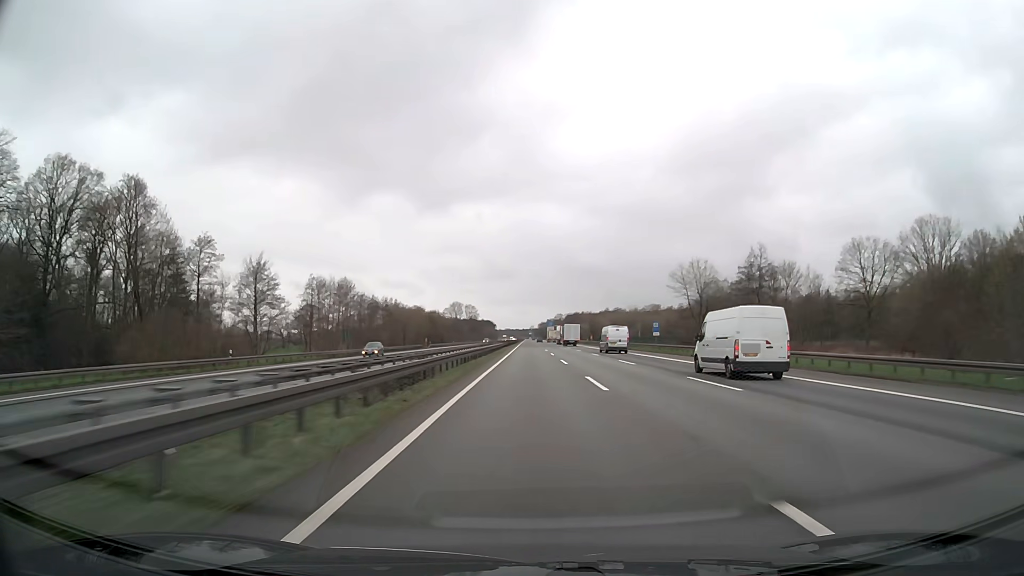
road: motorway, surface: asphalt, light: Day
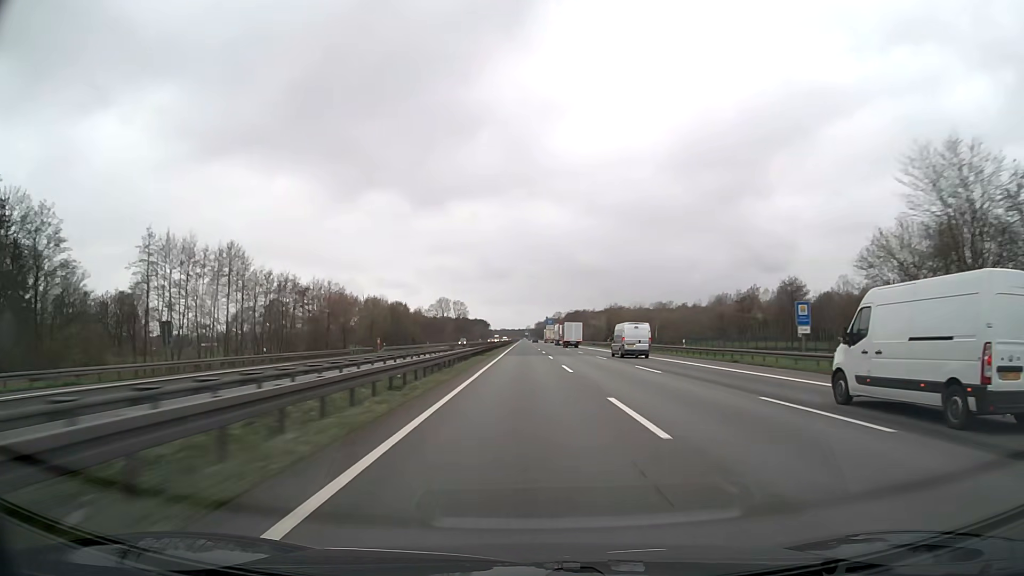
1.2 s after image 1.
(+0.1, +44.4) m; 0°
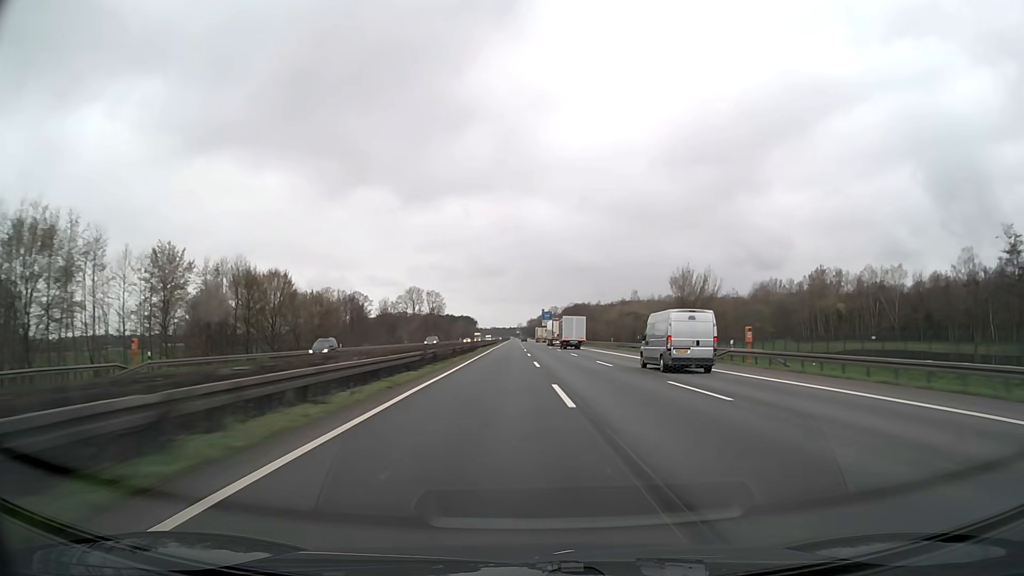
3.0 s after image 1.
(+0.4, +66.7) m; +1°
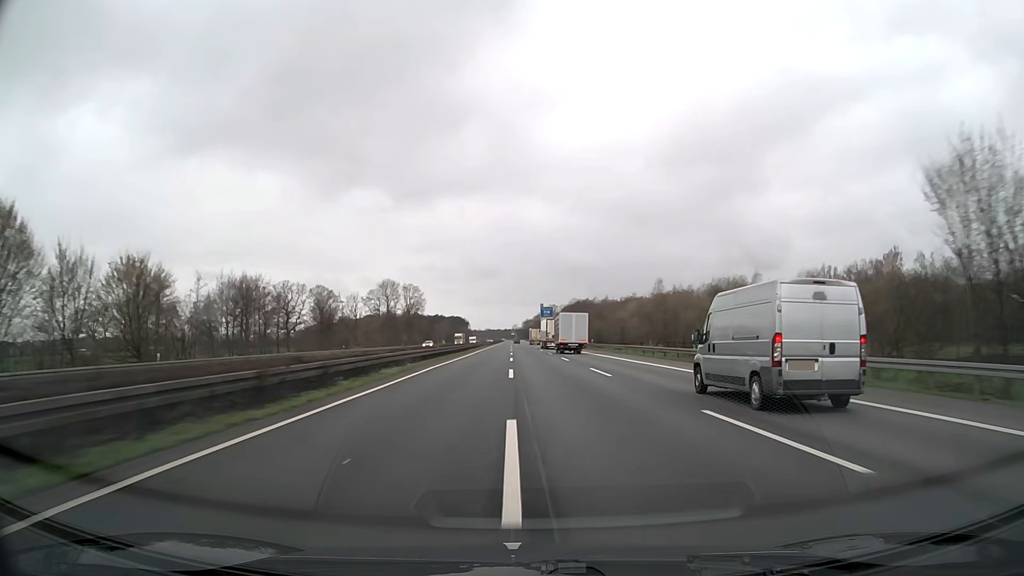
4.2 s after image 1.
(+0.2, +44.5) m; 0°
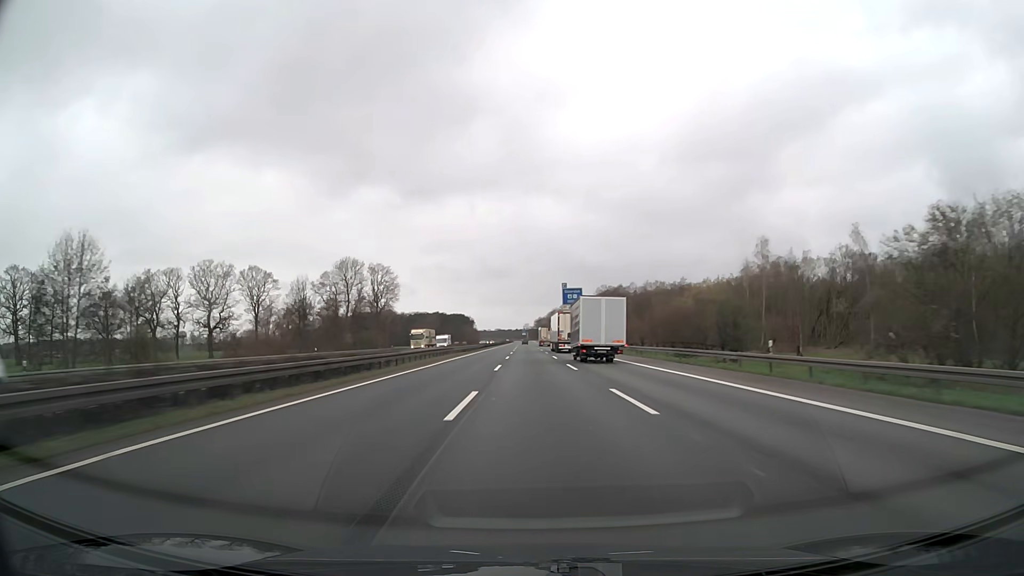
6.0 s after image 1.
(-0.4, +66.7) m; -1°
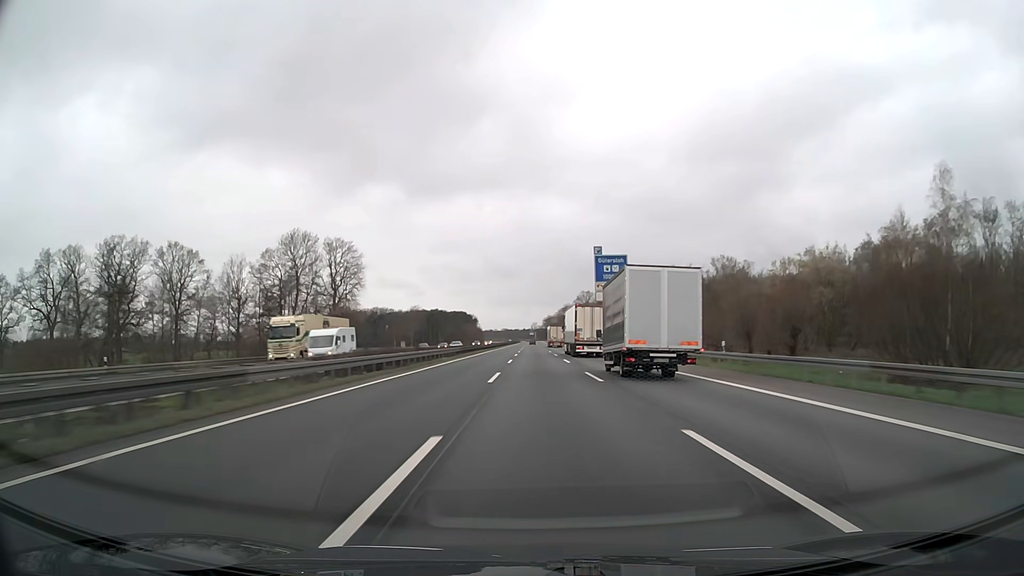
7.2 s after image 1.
(-0.3, +44.5) m; -1°
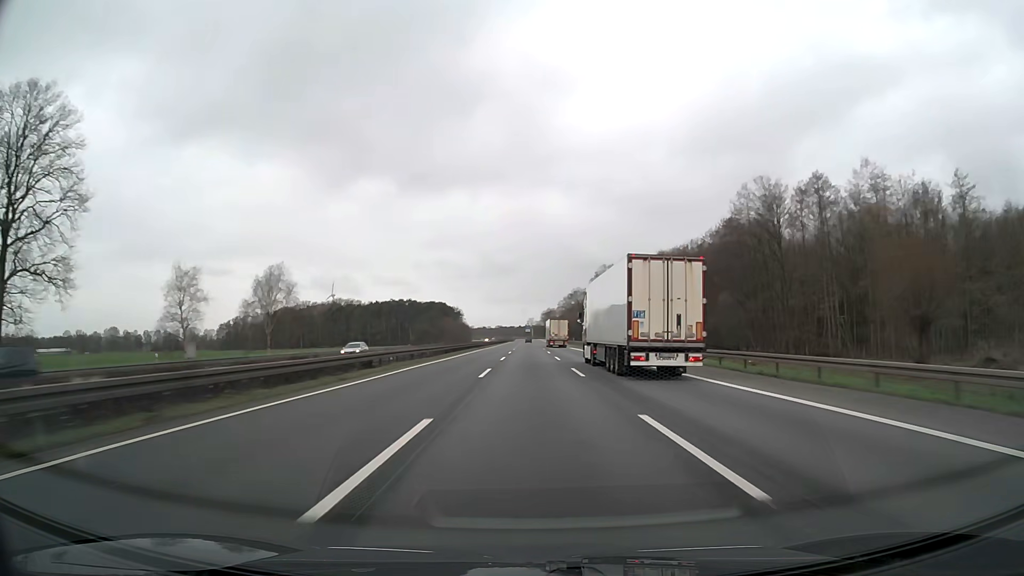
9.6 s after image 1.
(+0.5, +89.0) m; 0°
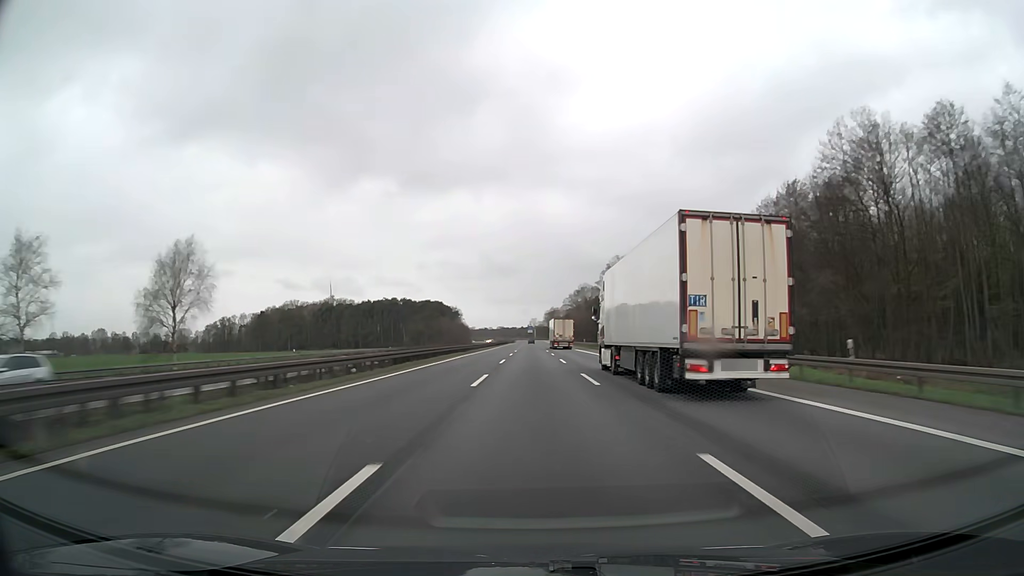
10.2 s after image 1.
(0.0, +22.2) m; 0°
(0, +10) (0, +20) (0, +30) (0, +40) (0, +50) (0, +60) (0, +70) (0, +80) (0, +90) (0, +100) m
